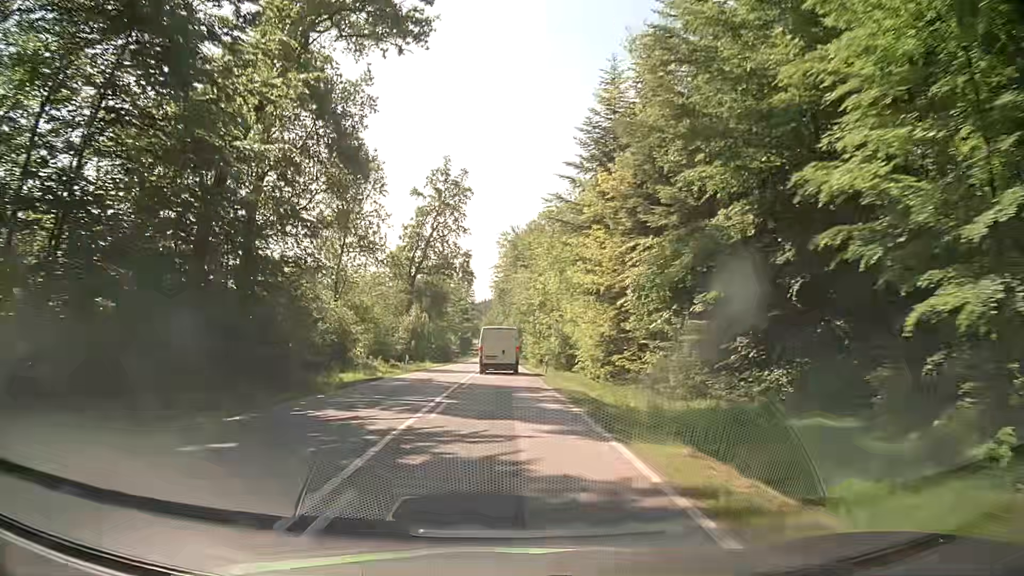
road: secondary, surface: asphalt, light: Day
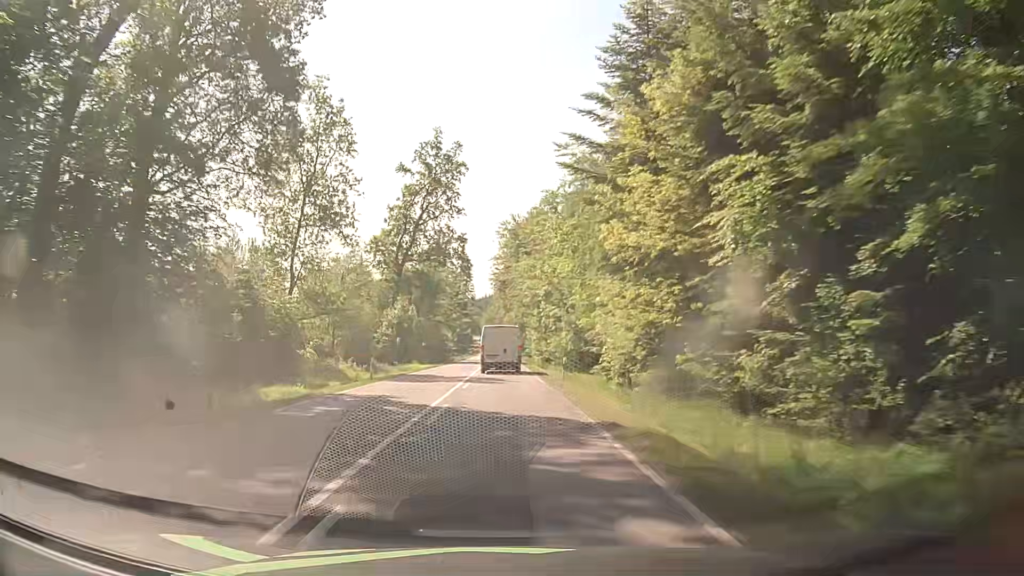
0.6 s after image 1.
(0.0, +10.6) m; 0°
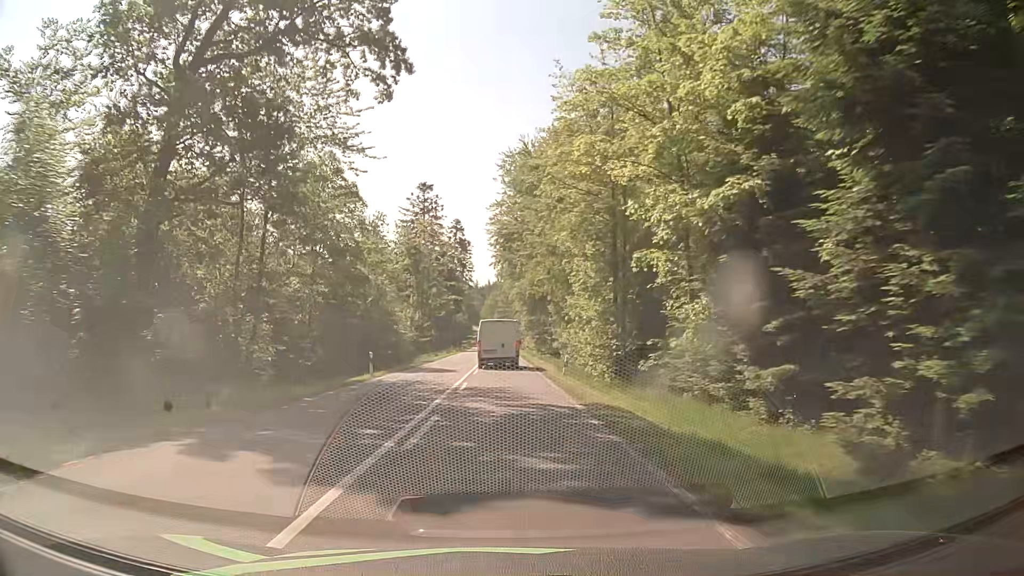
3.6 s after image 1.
(-0.6, +53.0) m; -1°
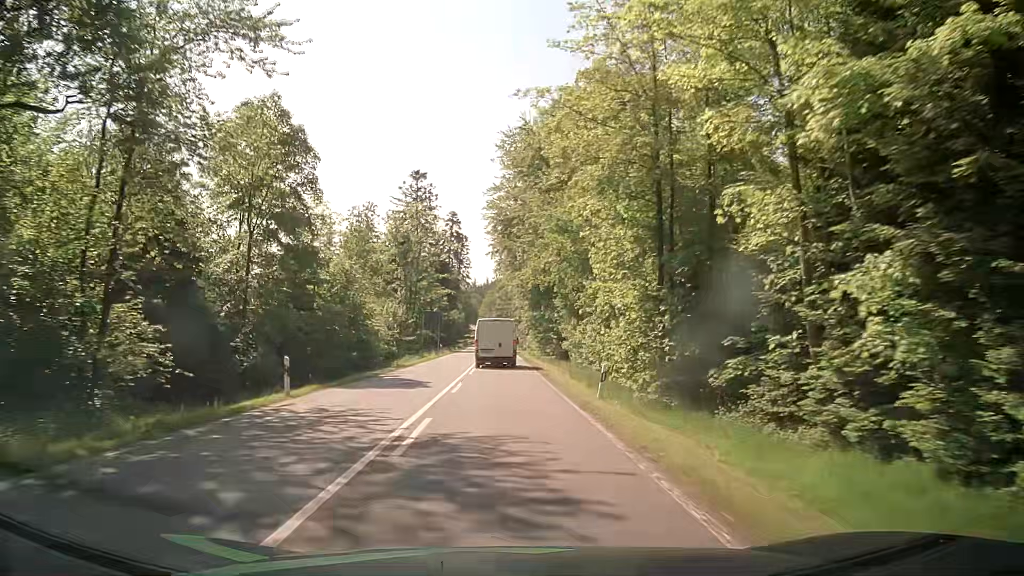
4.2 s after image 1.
(0.0, +10.7) m; 0°
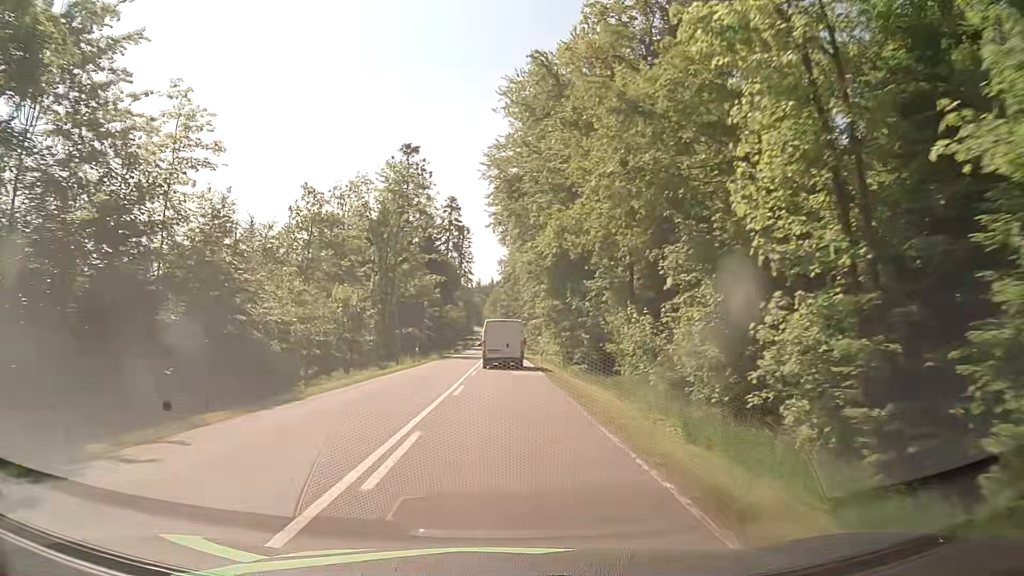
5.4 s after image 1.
(+0.1, +21.6) m; 0°
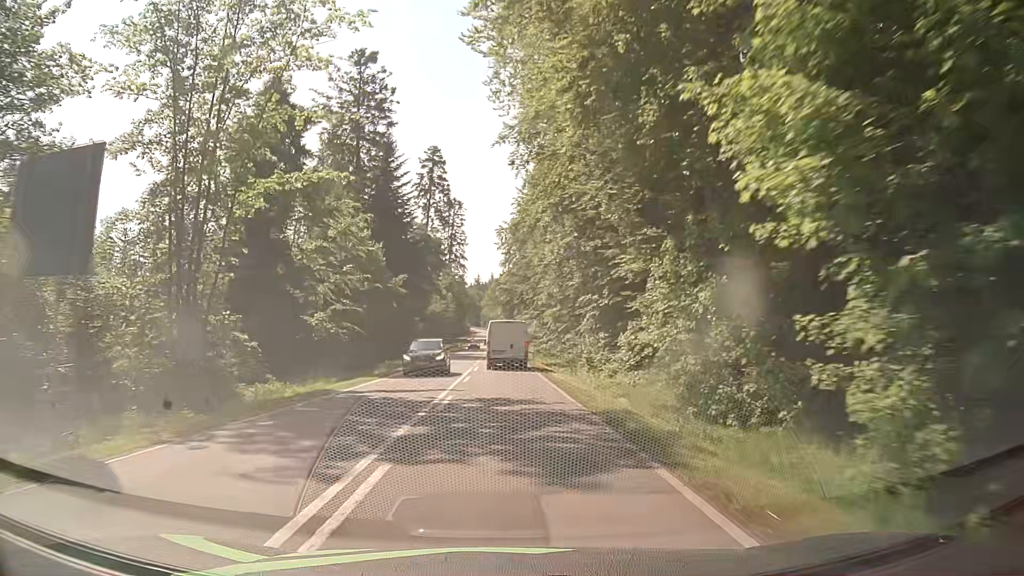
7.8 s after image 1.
(-0.3, +43.7) m; 0°
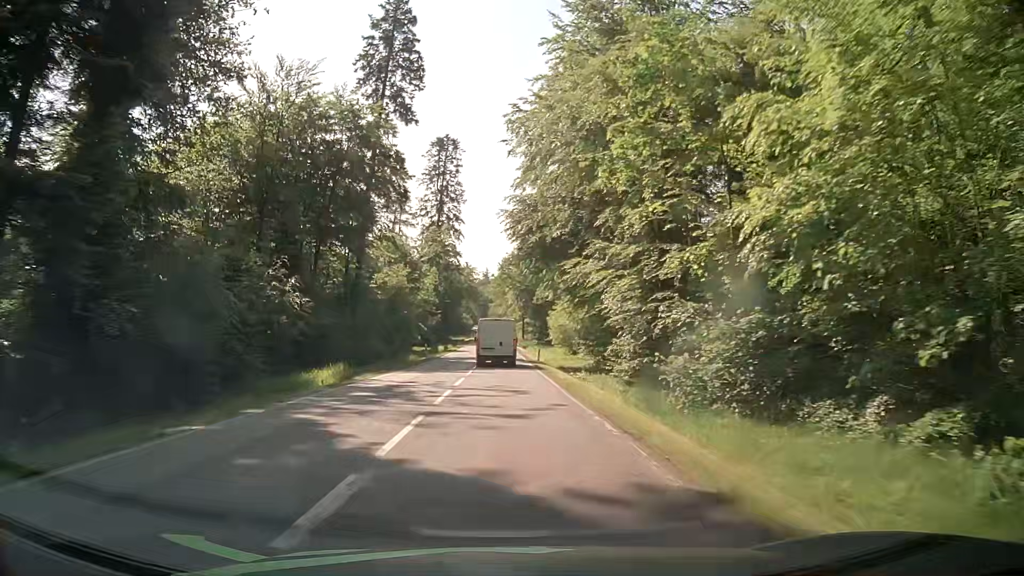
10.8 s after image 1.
(-0.5, +55.4) m; -1°
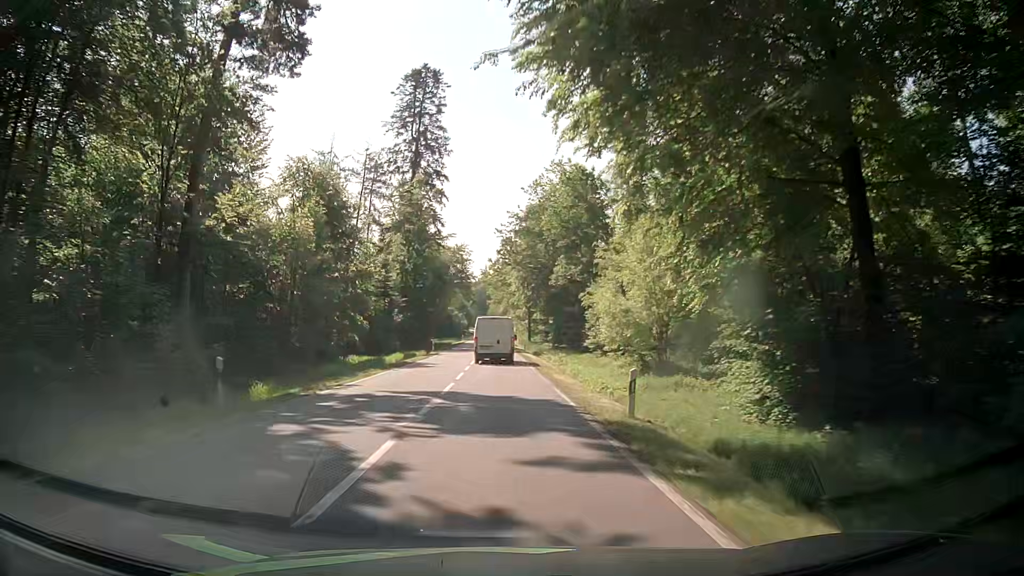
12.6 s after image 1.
(-0.2, +33.5) m; -1°
(0, +10) (0, +20) (0, +30) (0, +40) (0, +50) (0, +60) (-1, +70) (-1, +80) (-1, +90) (-1, +100) m
